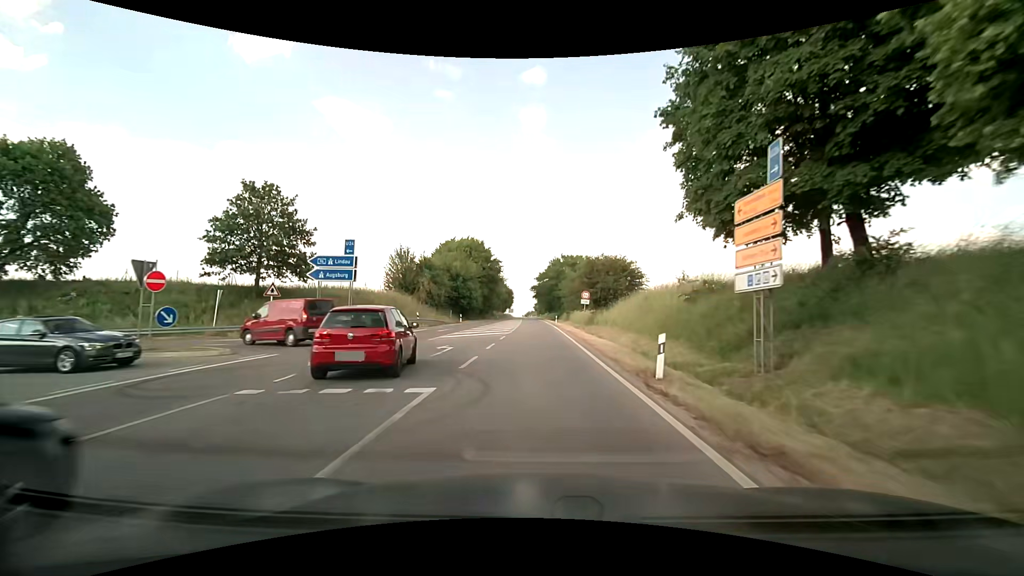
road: secondary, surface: asphalt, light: Day
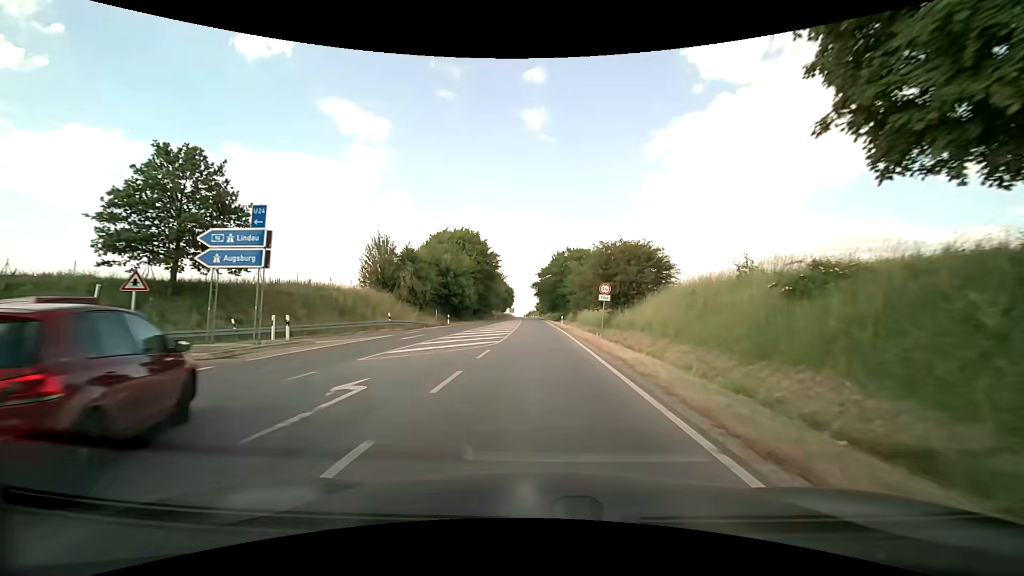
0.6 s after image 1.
(0.0, +9.6) m; -1°
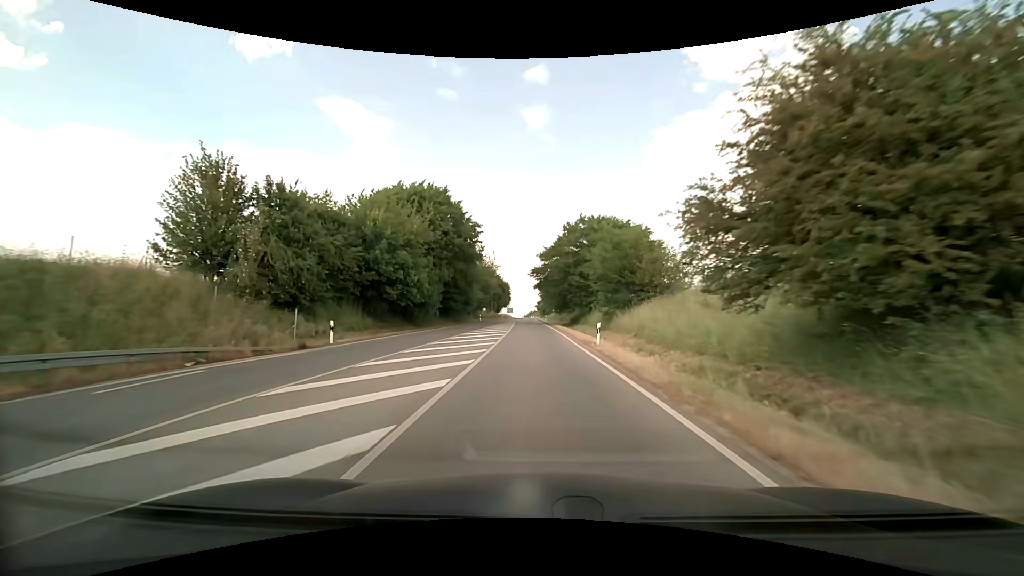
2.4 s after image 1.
(+0.1, +29.2) m; 0°
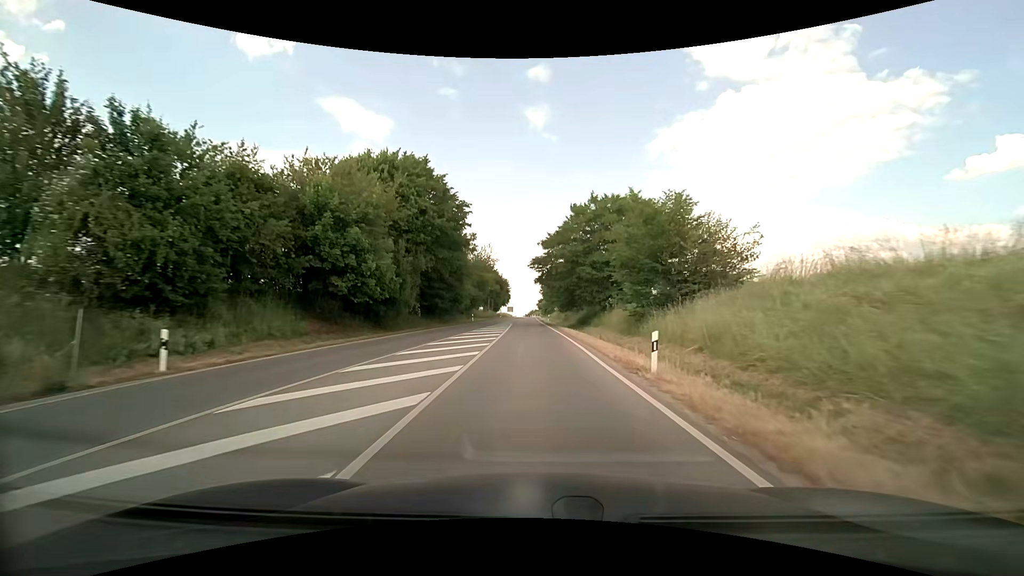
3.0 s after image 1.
(0.0, +9.9) m; 0°
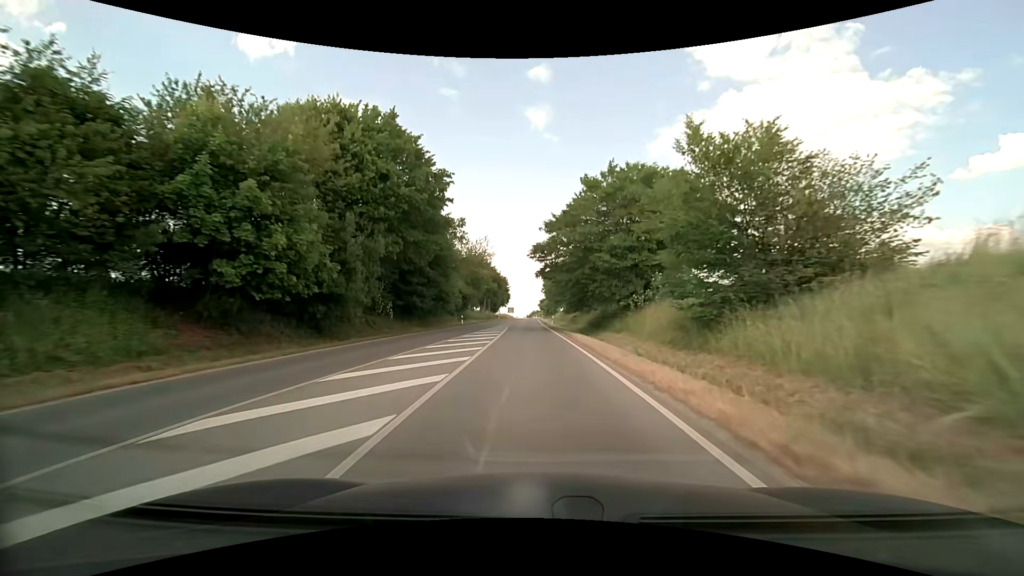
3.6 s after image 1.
(0.0, +10.0) m; 0°
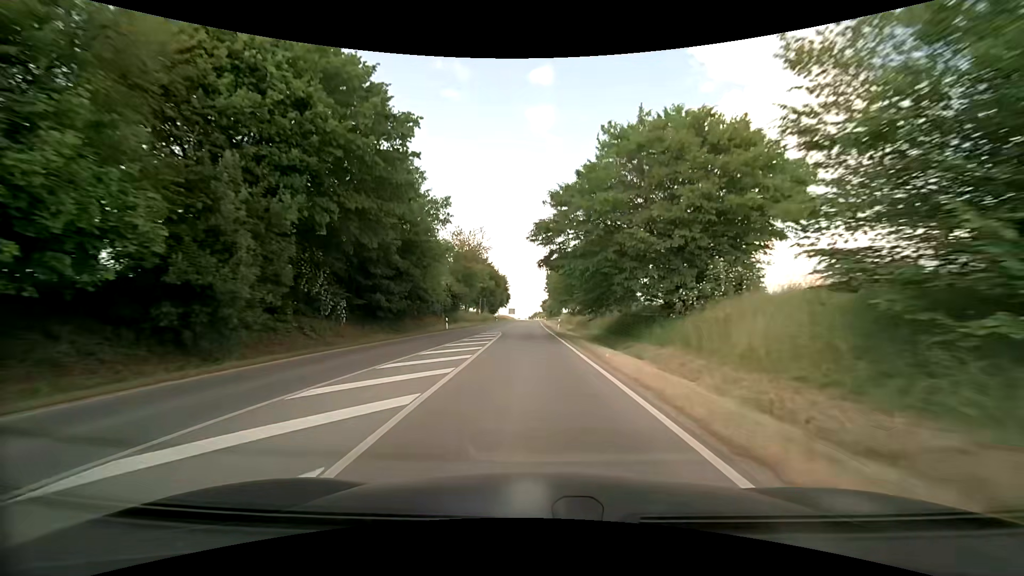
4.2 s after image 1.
(0.0, +10.1) m; 0°
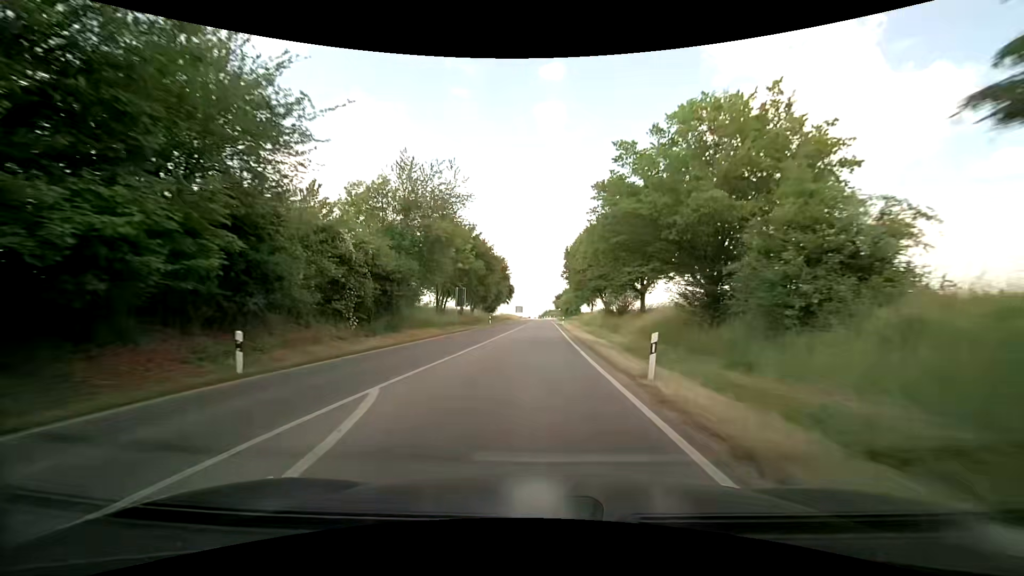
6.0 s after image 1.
(-0.4, +30.8) m; -1°
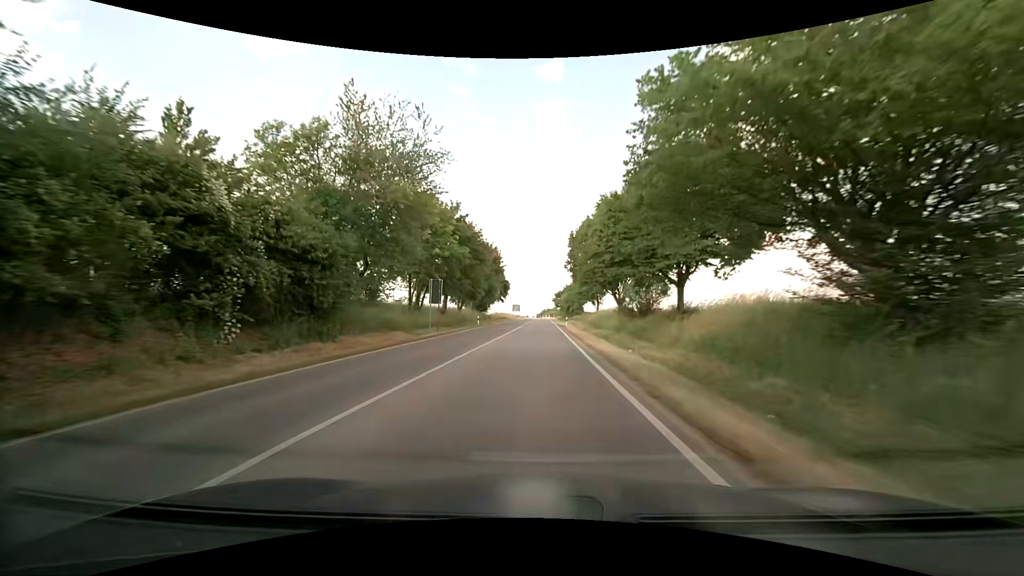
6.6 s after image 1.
(+0.1, +10.5) m; +1°
(0, +10) (0, +20) (0, +30) (0, +40) (0, +50) (0, +60) (0, +70) (0, +80) (0, +90) (0, +100) m
